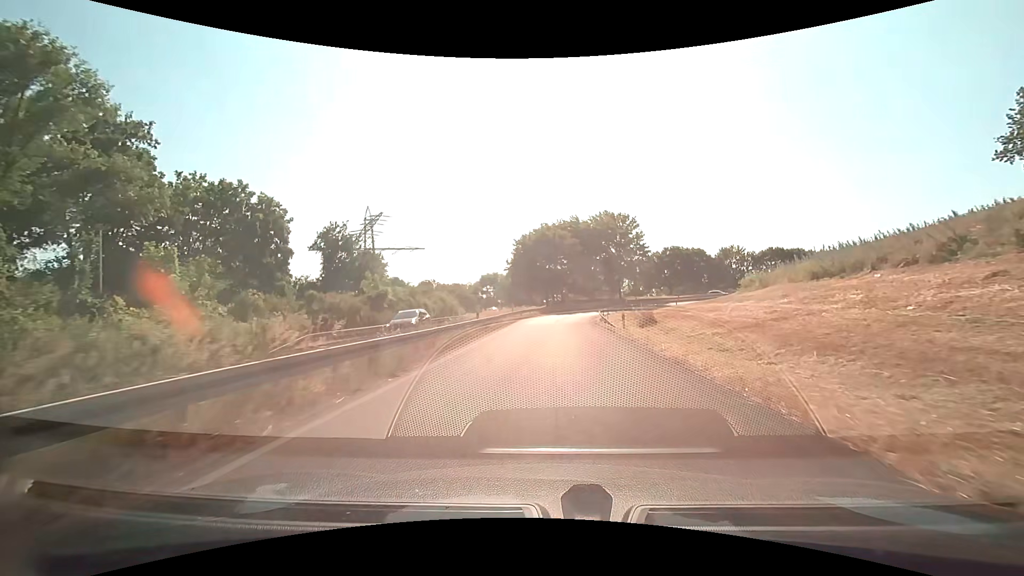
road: trunk_link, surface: asphalt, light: Day
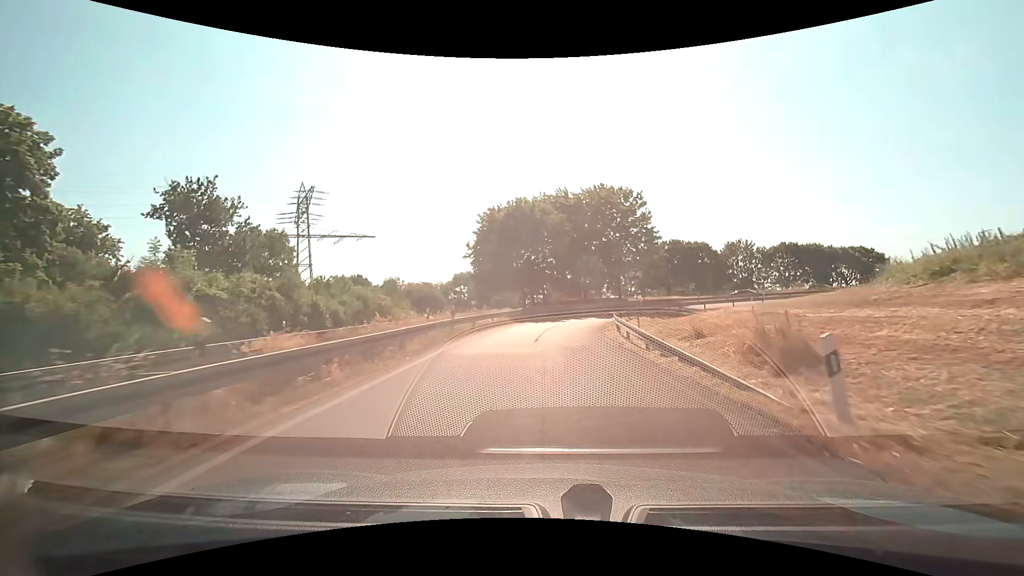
(+0.4, +19.7) m; +2°
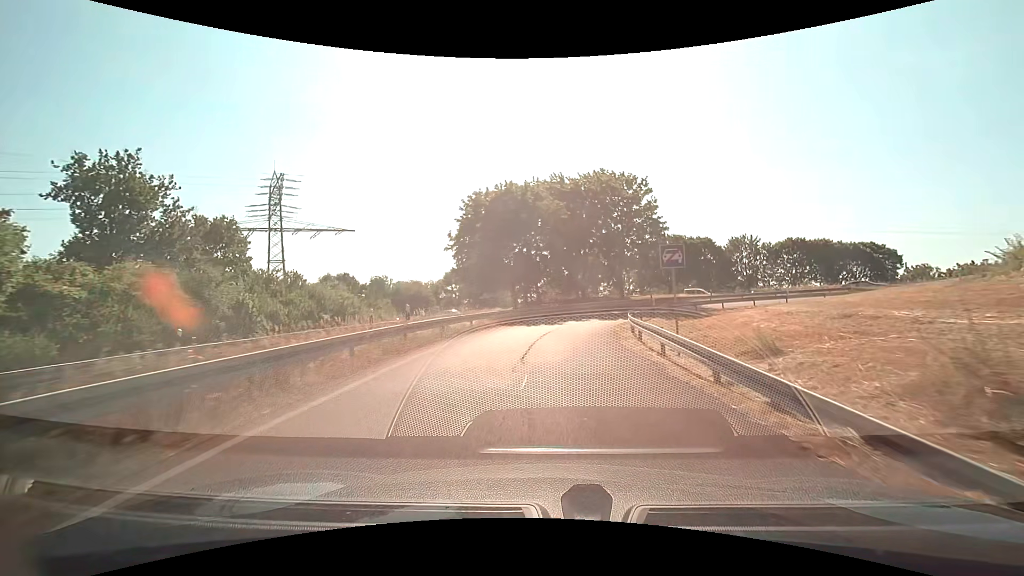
(0.0, +6.4) m; +1°
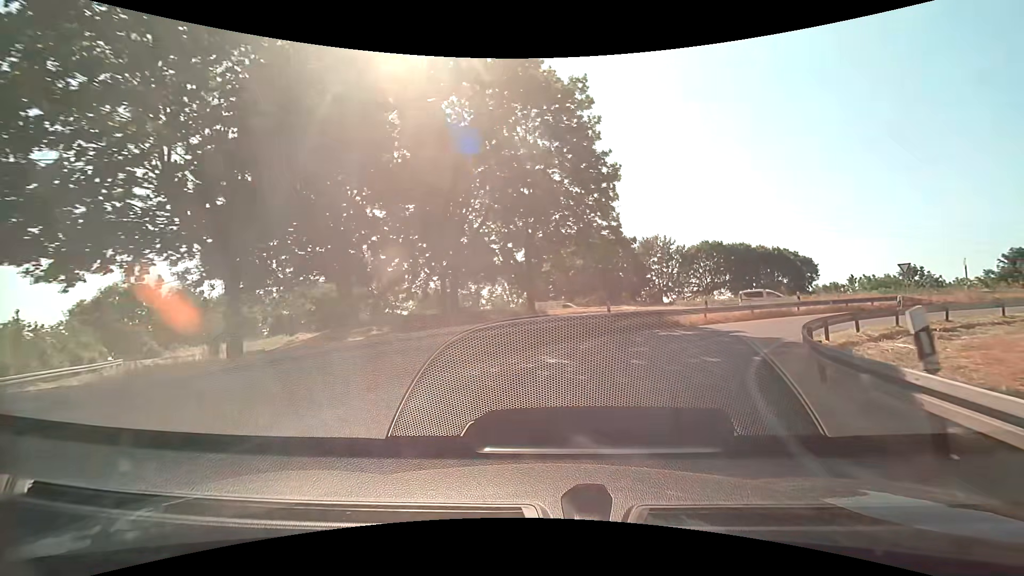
(+2.1, +28.2) m; +14°
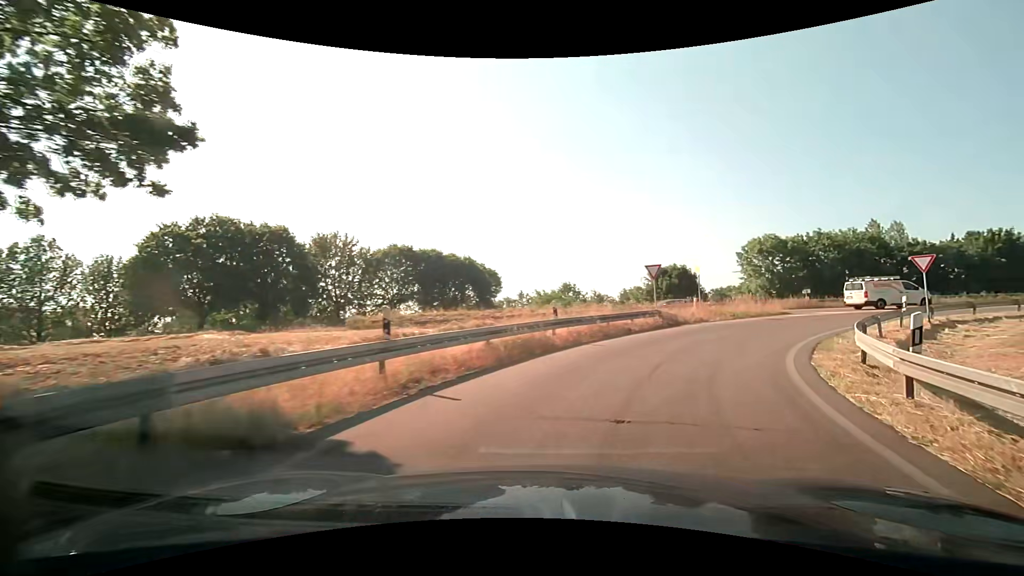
(+4.6, +17.9) m; +34°
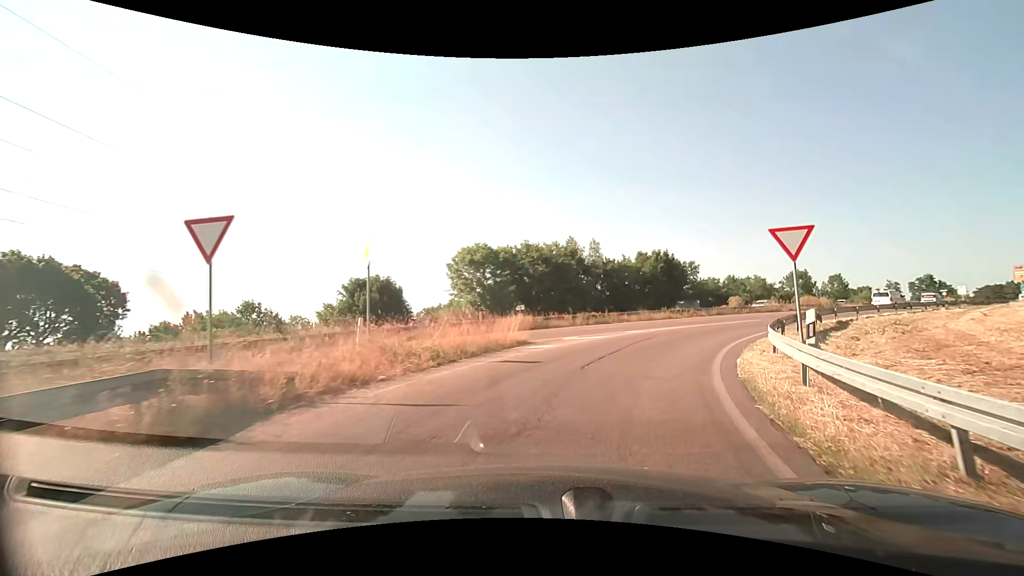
(+5.0, +15.7) m; +32°
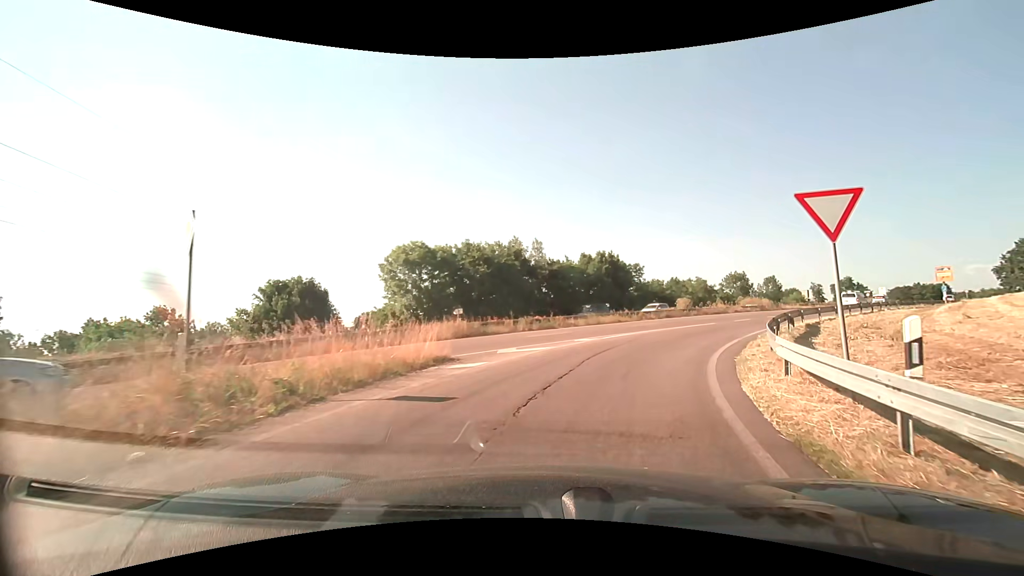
(+0.2, +3.9) m; +5°
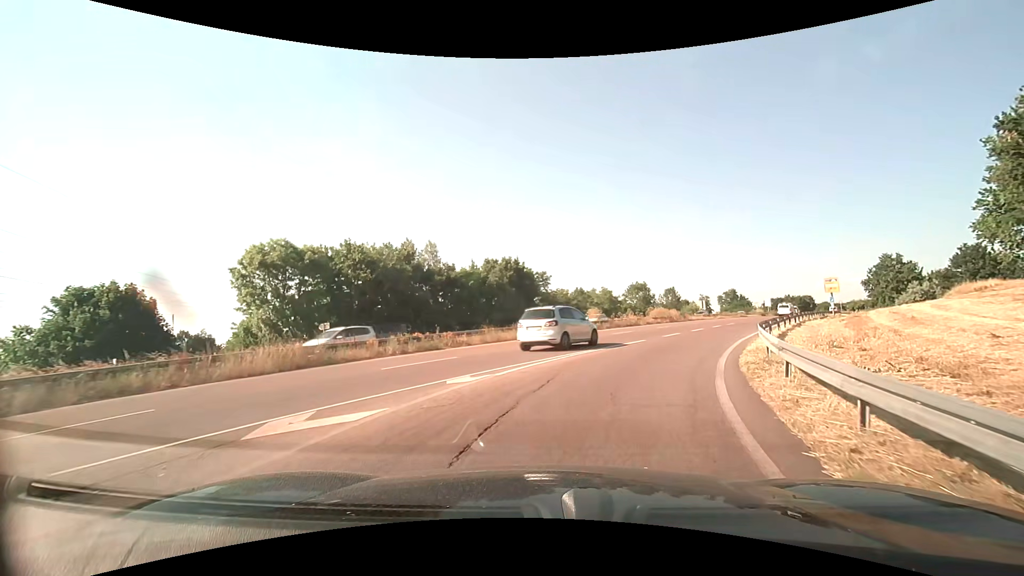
(+0.9, +7.6) m; +11°
(+1, +10) (+4, +19) (+9, +28) (+14, +37) (+19, +46) (+24, +54) (+29, +63) (+34, +71) (+40, +80) (+45, +88) m
